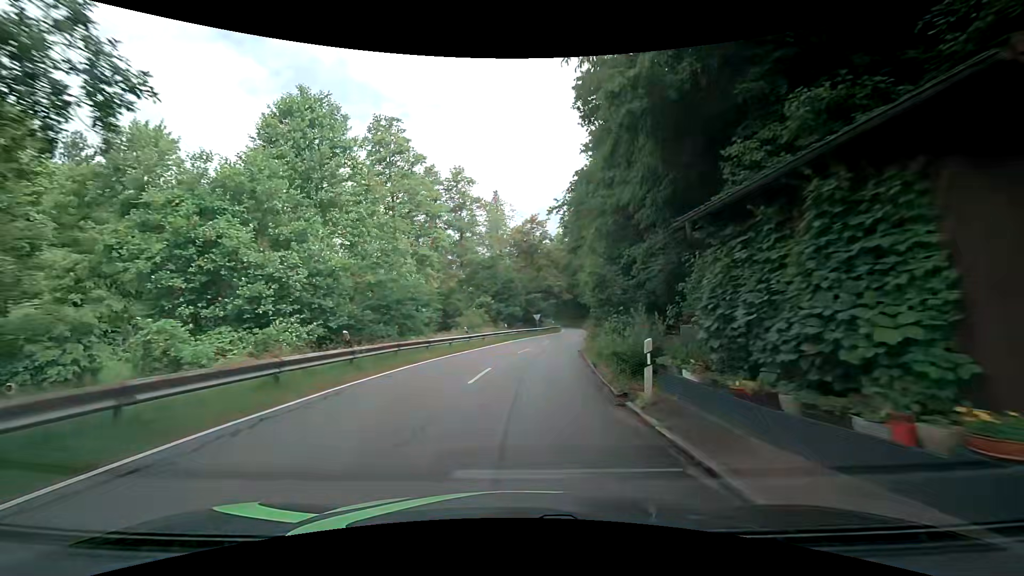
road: tertiary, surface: asphalt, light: Day
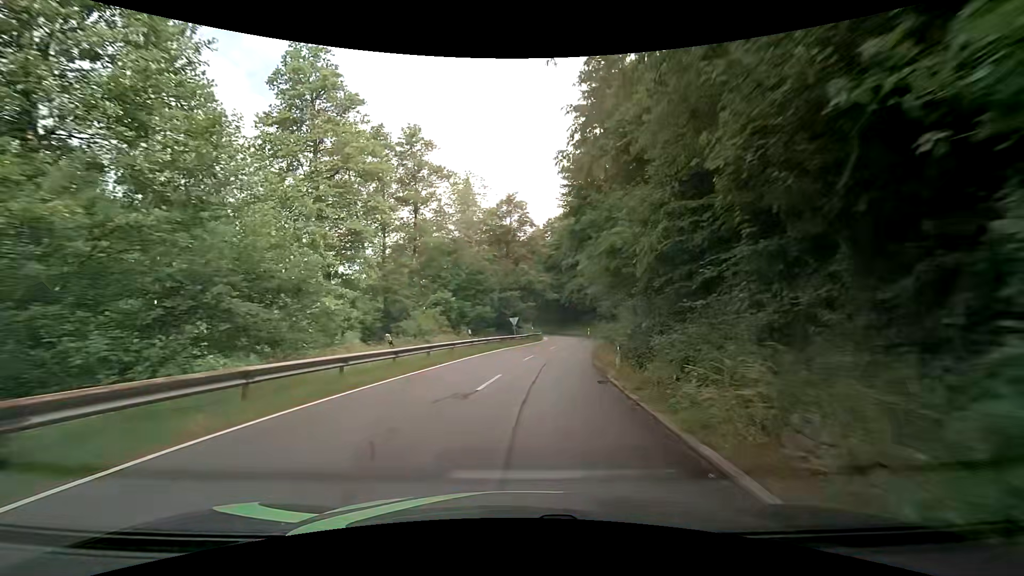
(0.0, +13.3) m; +2°
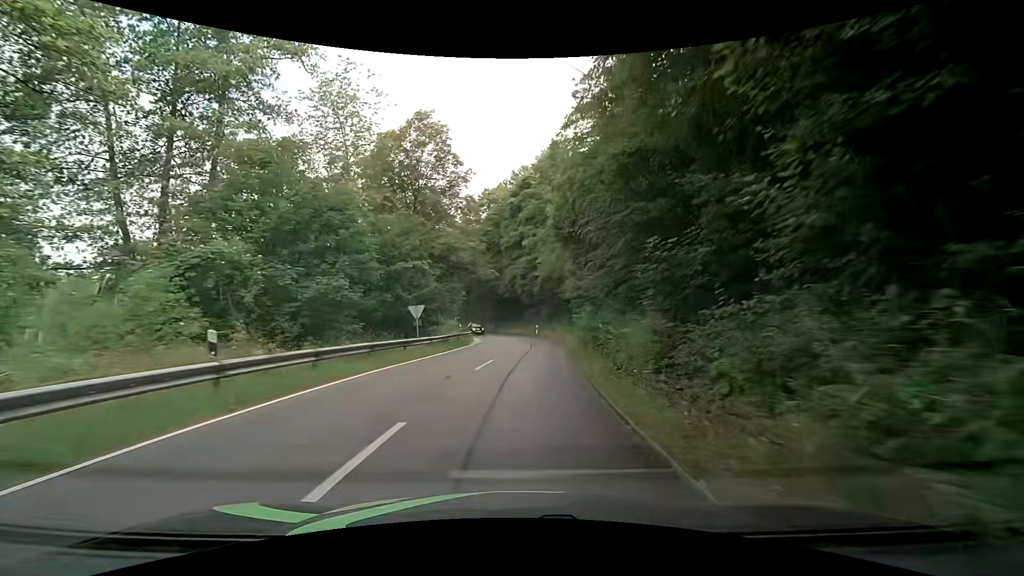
(+1.2, +19.3) m; +7°
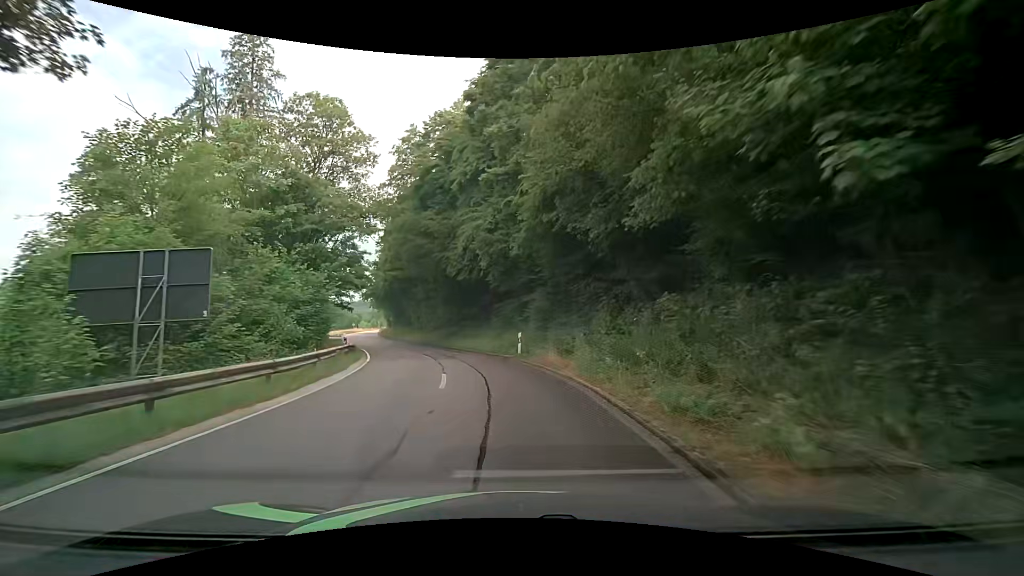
(+1.0, +29.7) m; +2°
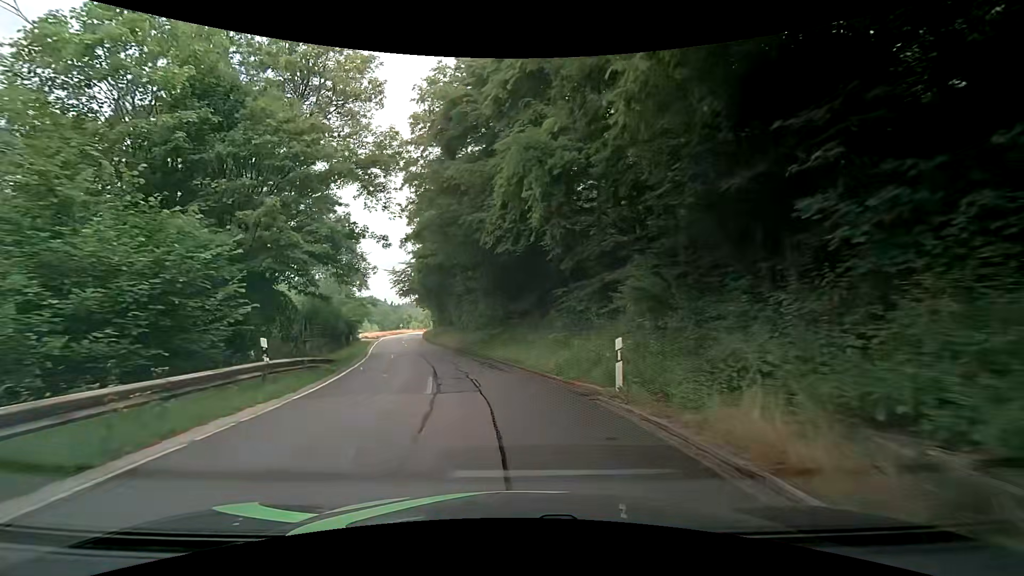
(-0.6, +12.2) m; -6°
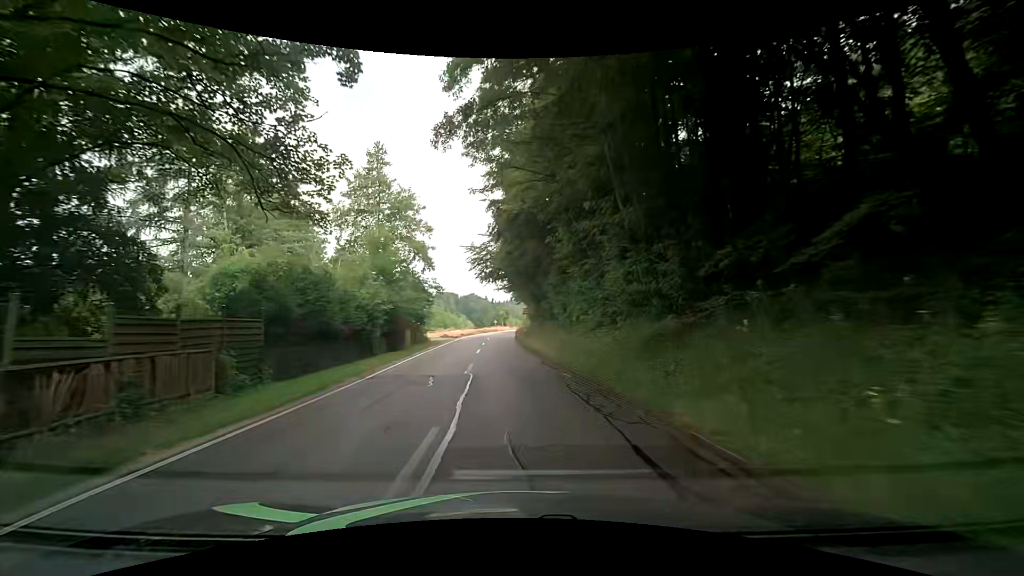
(-2.3, +19.5) m; -11°
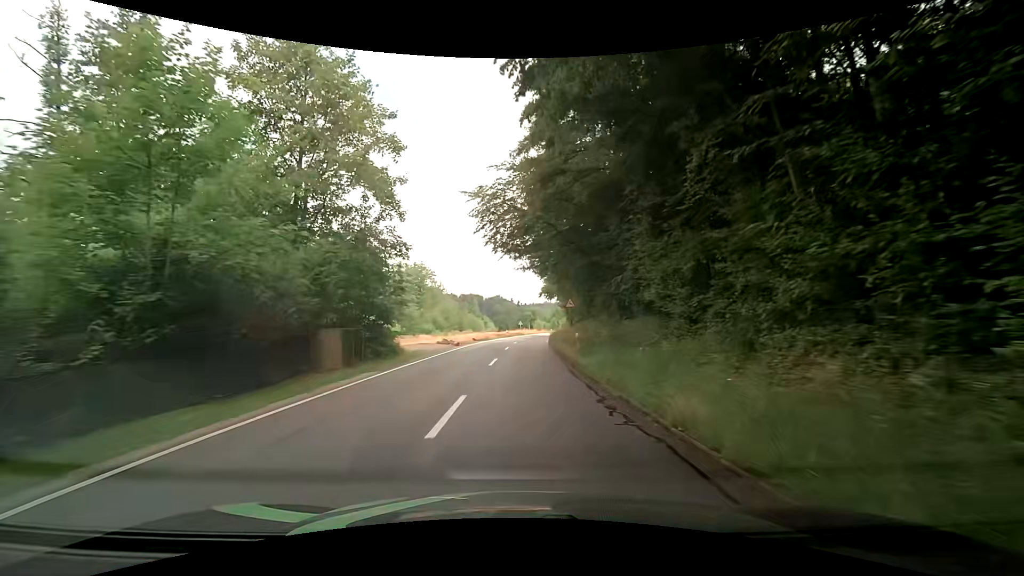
(-0.8, +20.9) m; -3°
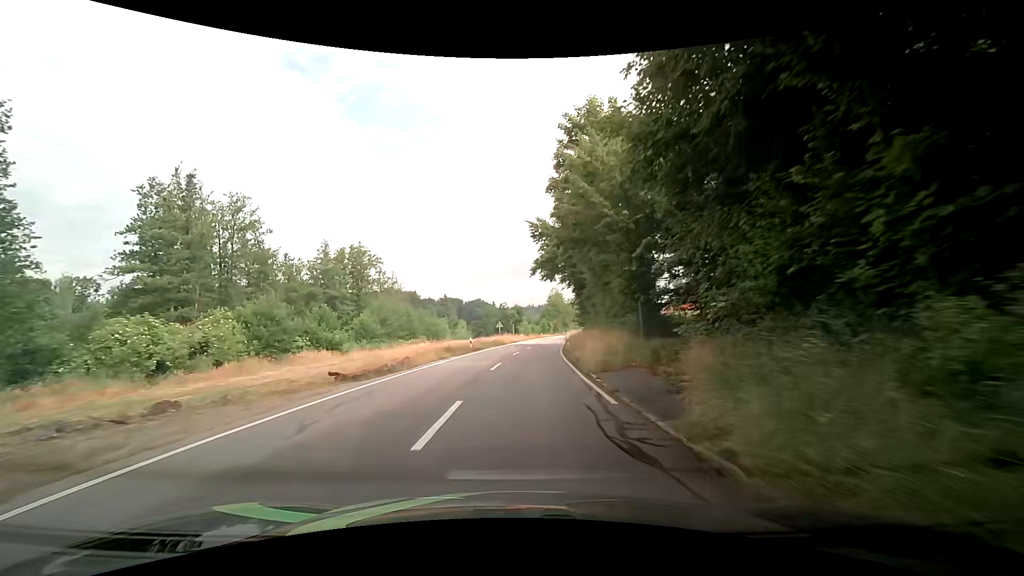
(+0.3, +37.1) m; +1°
(0, +10) (0, +20) (+1, +30) (+1, +40) (+2, +50) (+3, +60) (+5, +70) (+6, +80) (+7, +90) (+8, +100) m
